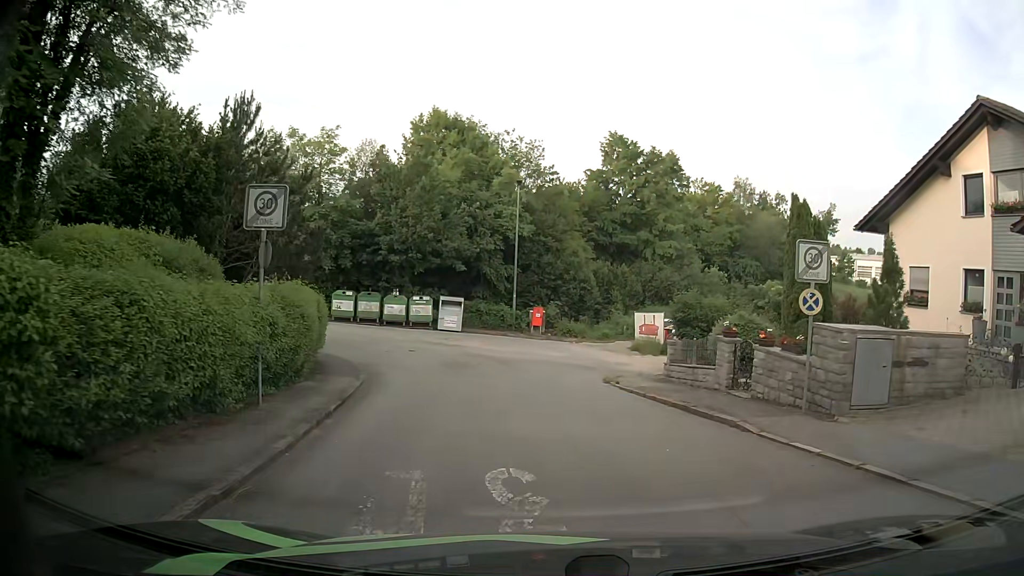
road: residential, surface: asphalt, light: Day
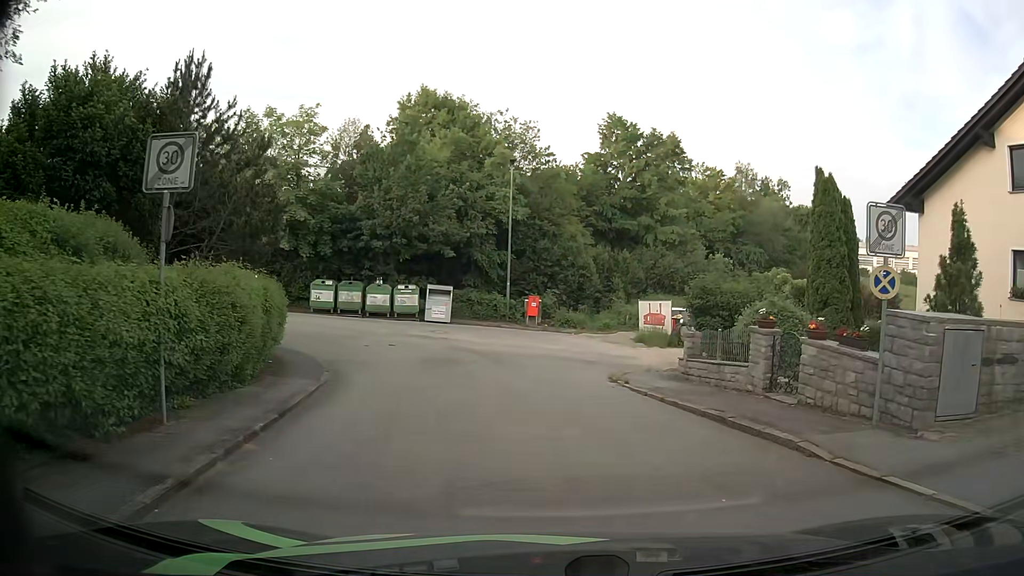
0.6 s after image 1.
(0.0, +2.7) m; -1°
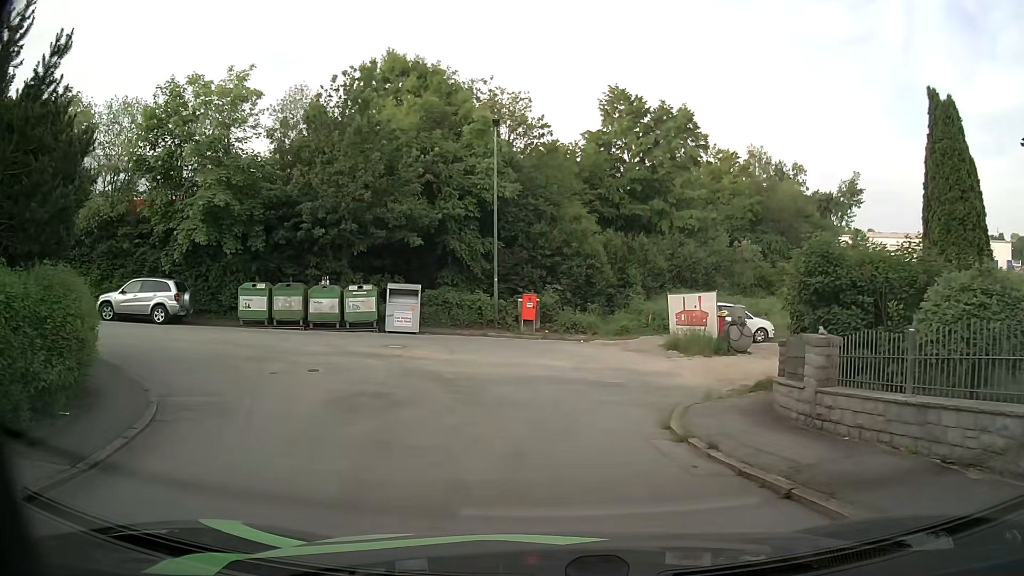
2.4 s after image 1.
(0.0, +7.7) m; -1°
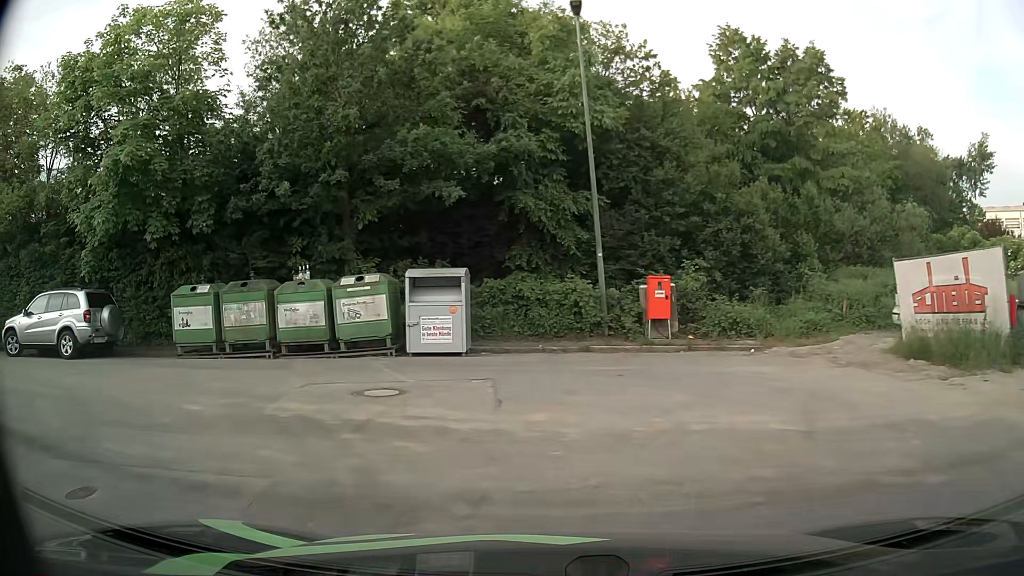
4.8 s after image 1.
(-0.2, +10.4) m; -8°
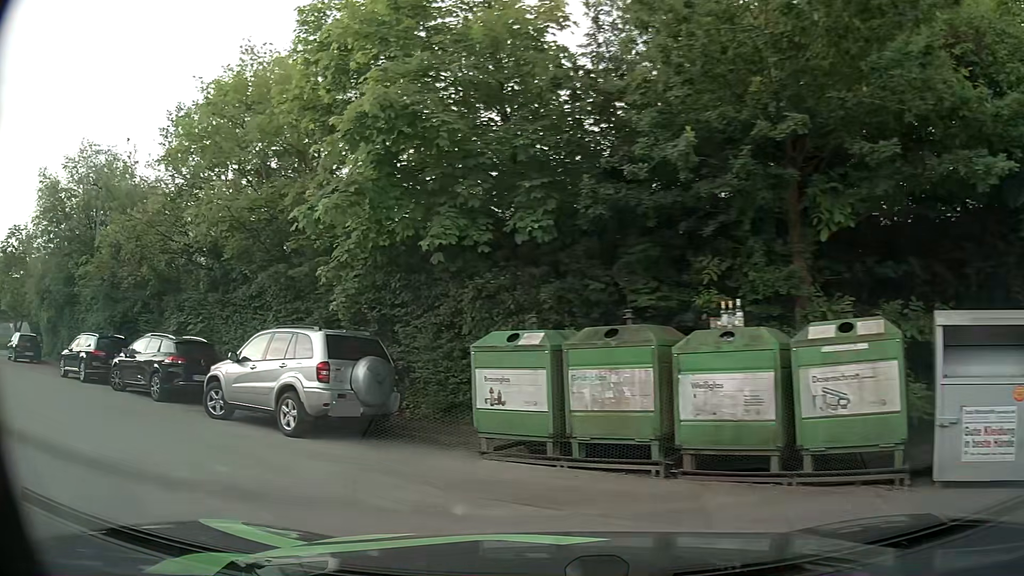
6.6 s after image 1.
(-1.8, +6.7) m; -34°
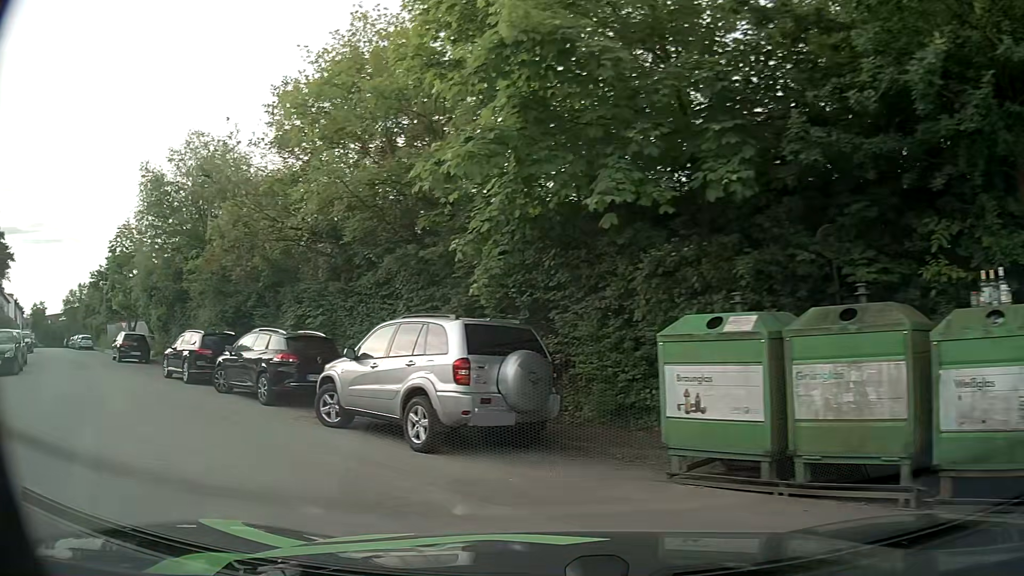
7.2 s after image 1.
(-0.2, +2.1) m; -13°
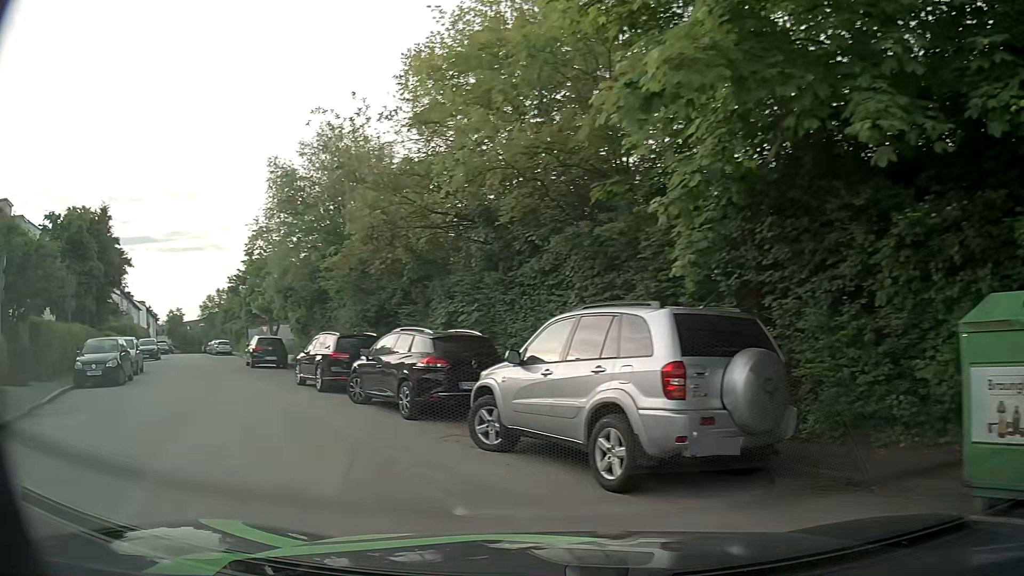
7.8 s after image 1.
(-0.2, +2.3) m; -11°
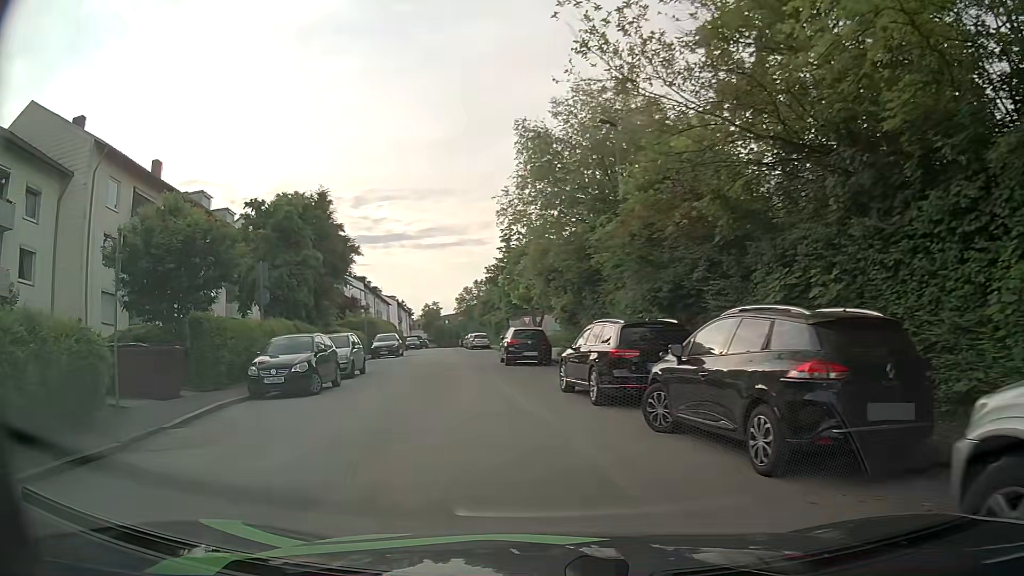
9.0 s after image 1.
(-1.2, +5.0) m; -23°
(-1, +10) (-3, +20) (-4, +30) (-6, +40) (-8, +49) (-10, +59) (-12, +69) (-13, +79) (-15, +89) (-17, +99) m
